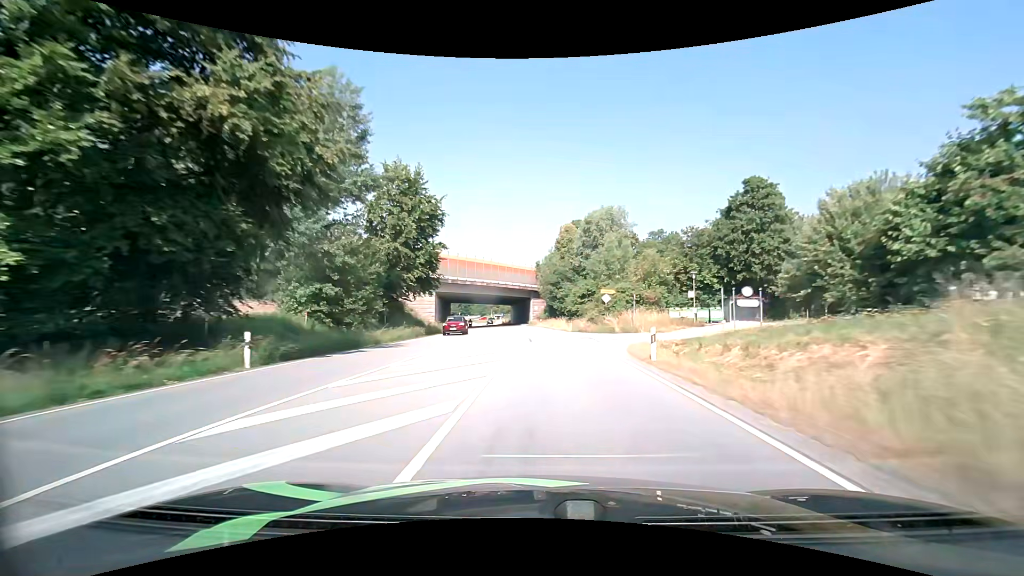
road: primary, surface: asphalt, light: Day
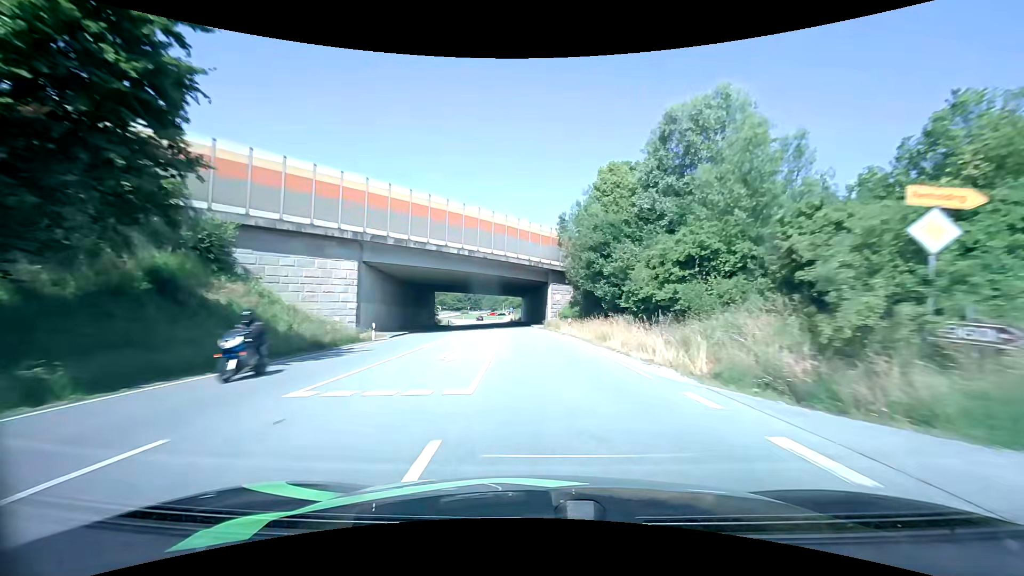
(-0.5, +34.8) m; -2°
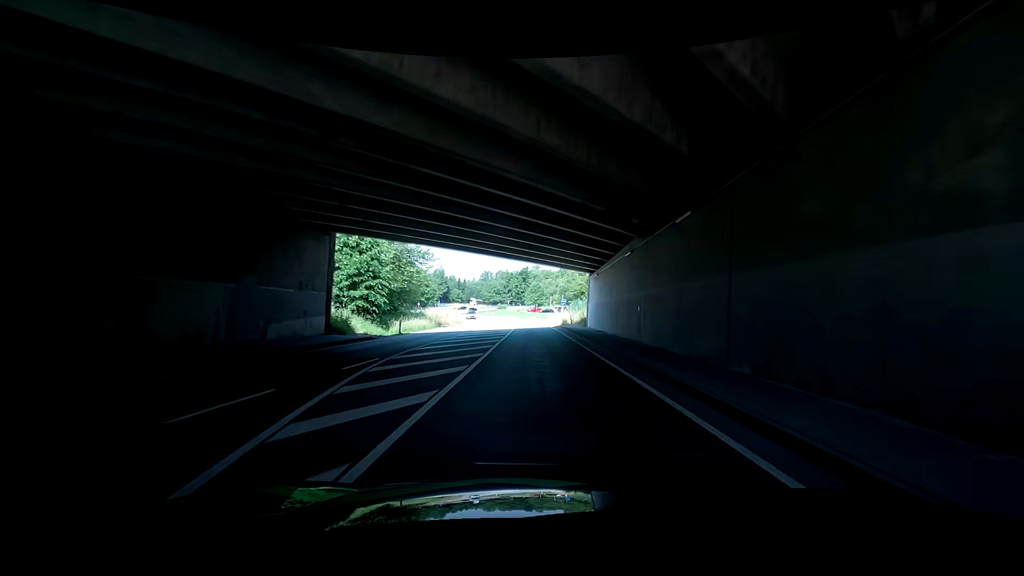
(-2.5, +56.3) m; -1°
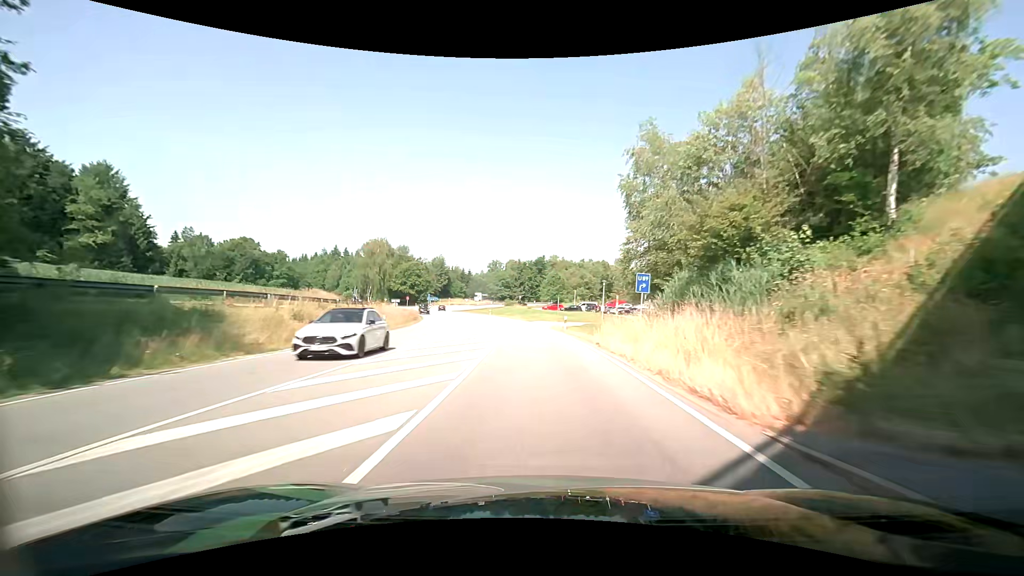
(-1.4, +43.3) m; -7°
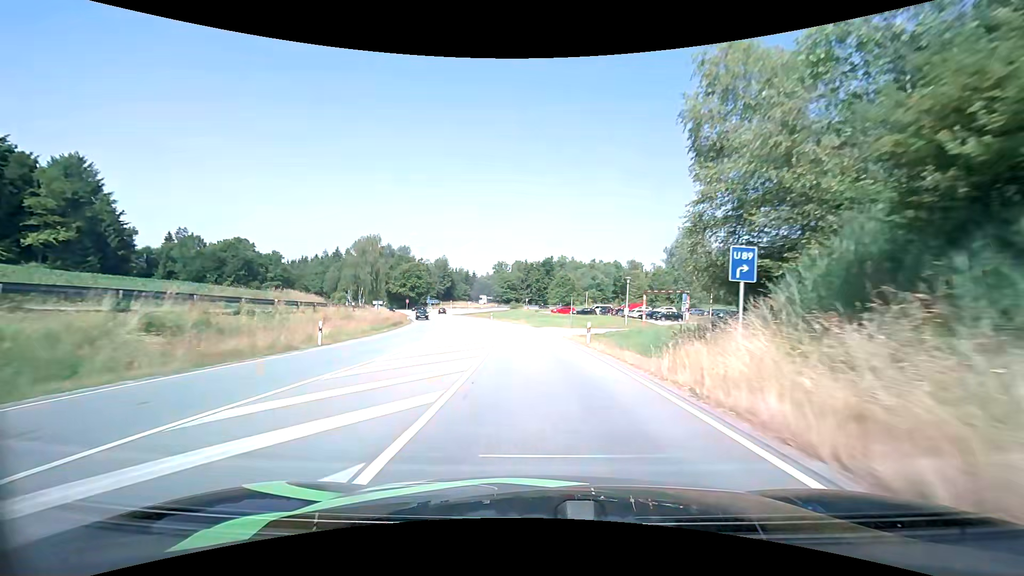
(-0.1, +10.6) m; 0°
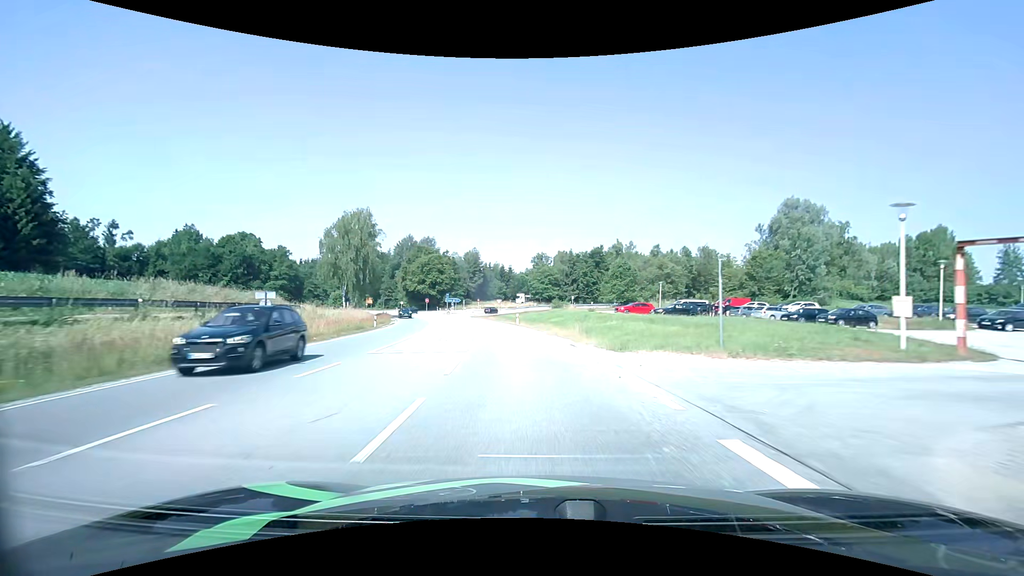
(-1.2, +30.5) m; -5°
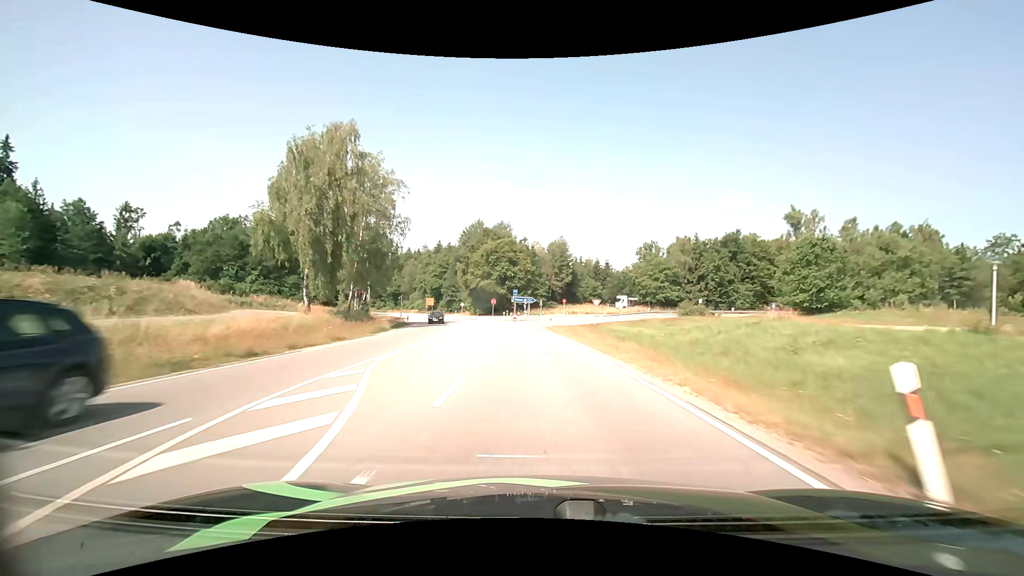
(-3.7, +39.0) m; -10°
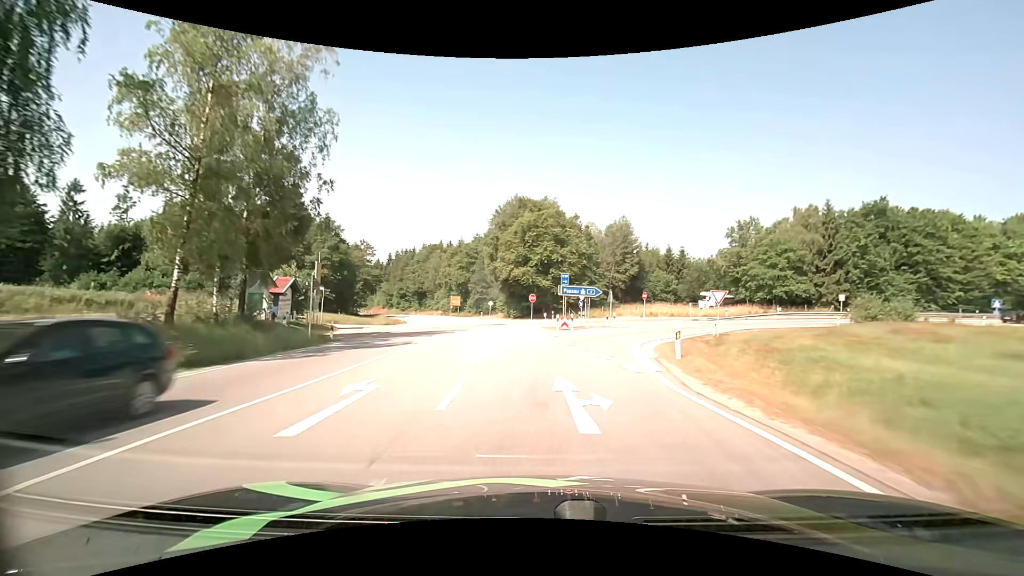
(-1.4, +30.5) m; -6°
(0, +10) (-1, +20) (-2, +30) (-3, +40) (-5, +50) (-7, +60) (-9, +69) (-12, +79) (-15, +88) (-18, +98) m
